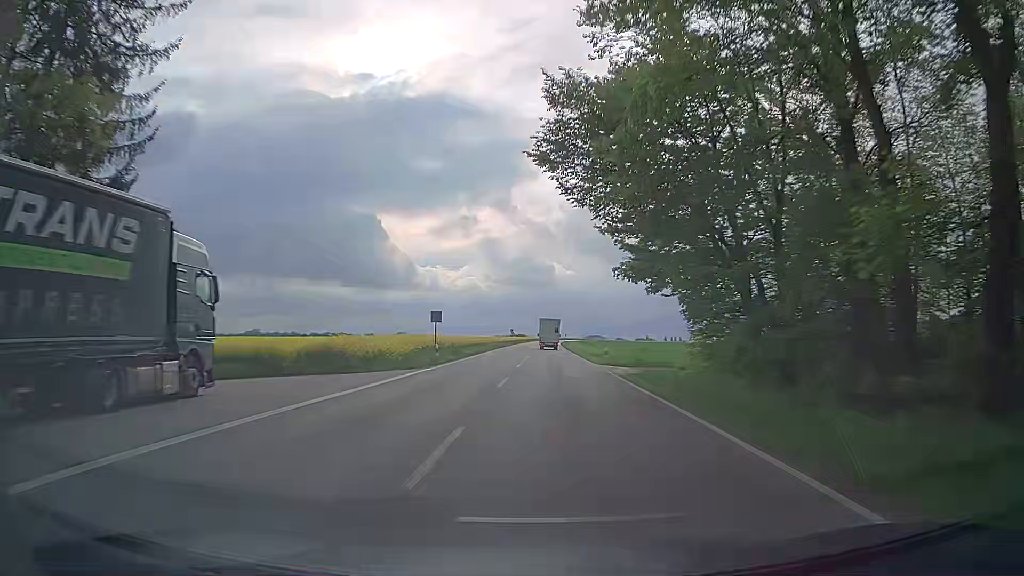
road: secondary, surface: asphalt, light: Day
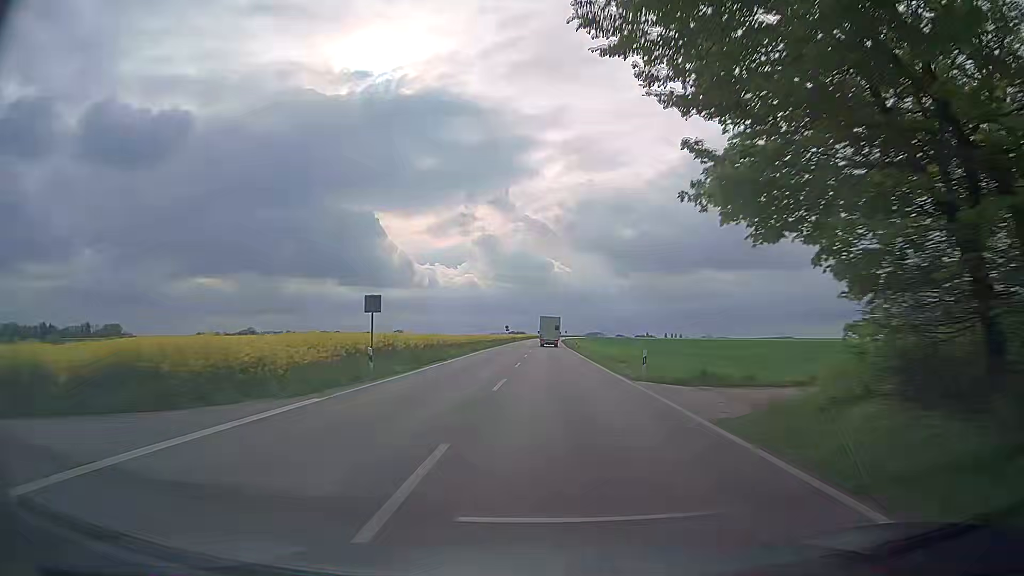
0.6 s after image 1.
(0.0, +13.7) m; 0°
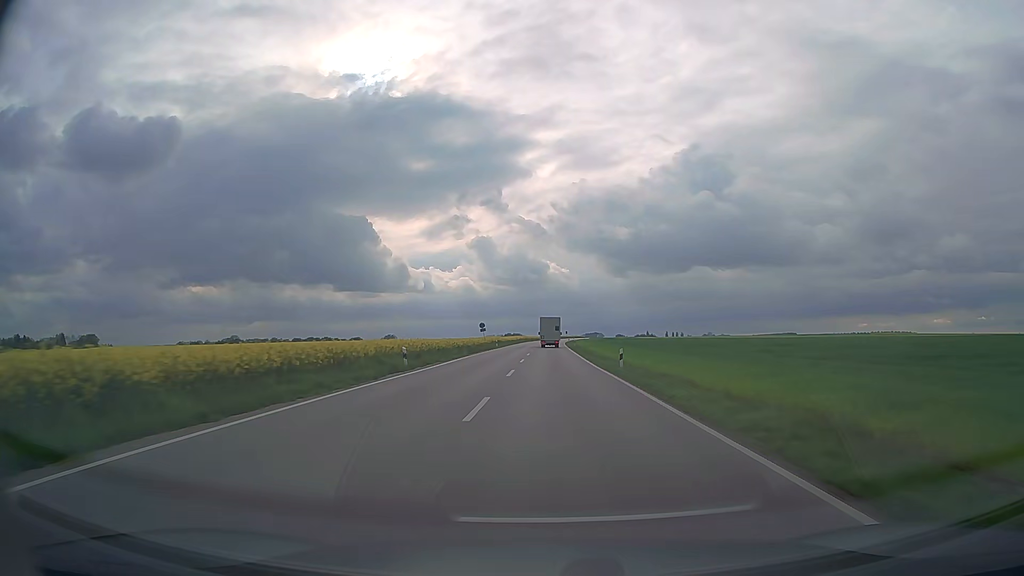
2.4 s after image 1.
(-0.1, +41.9) m; 0°
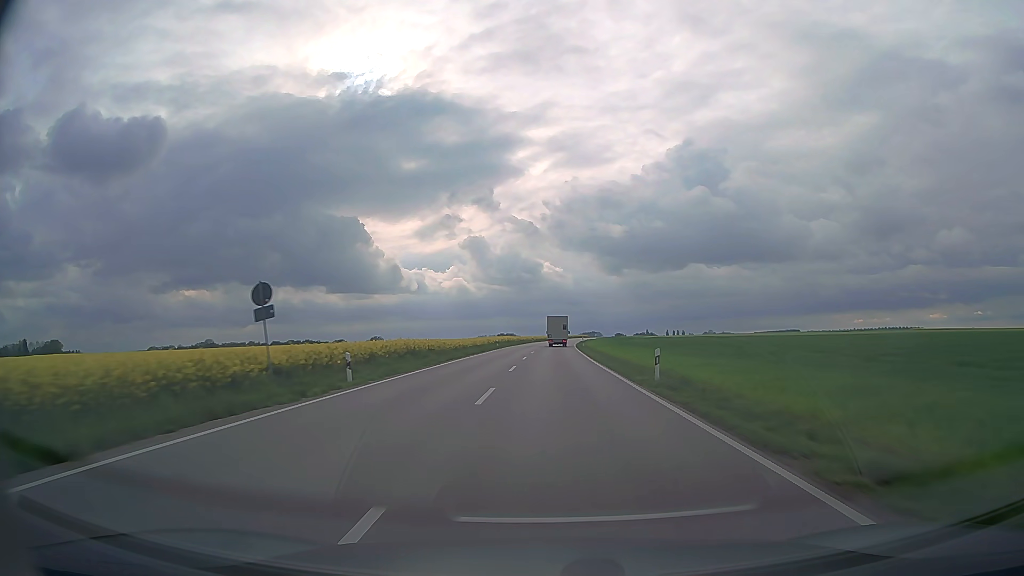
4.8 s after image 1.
(+0.1, +57.6) m; 0°
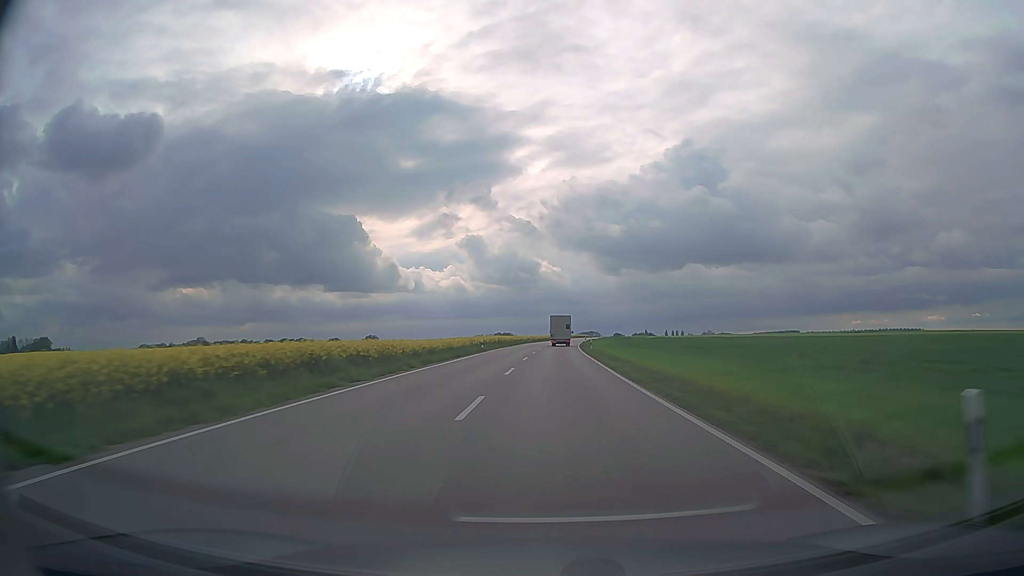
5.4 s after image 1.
(0.0, +14.7) m; 0°
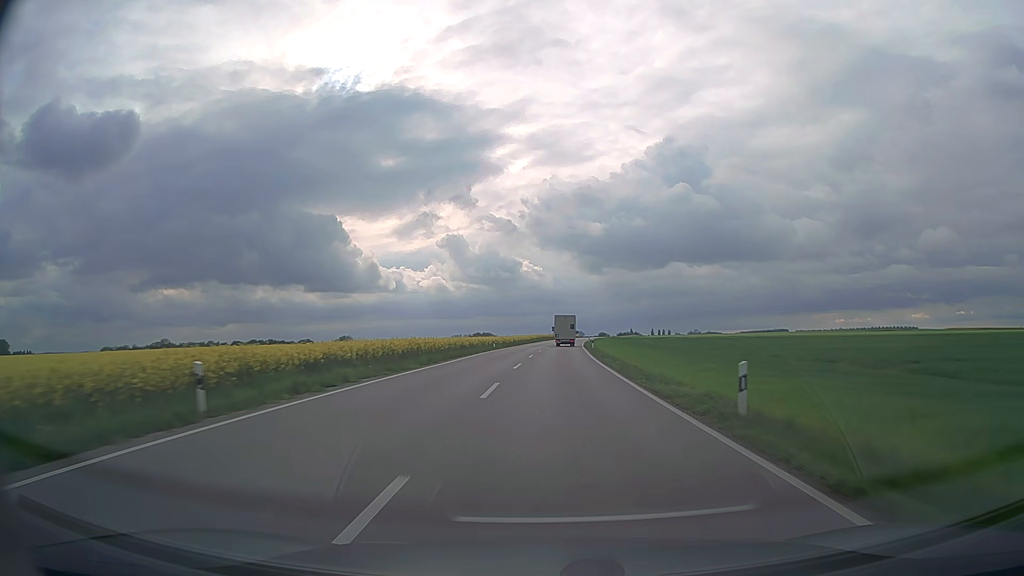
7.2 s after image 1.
(+0.4, +44.4) m; +1°
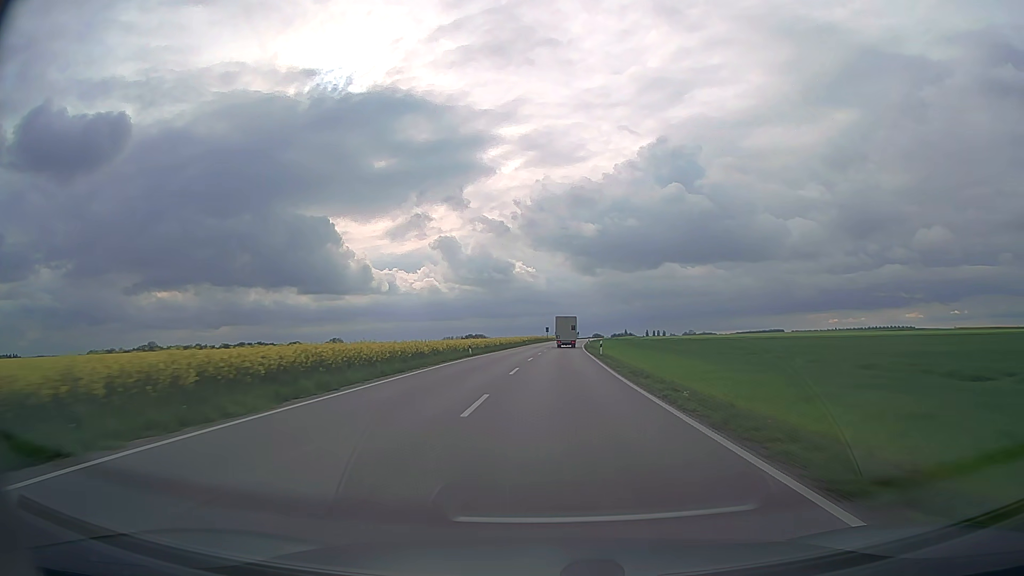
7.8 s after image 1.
(+0.1, +14.9) m; +1°
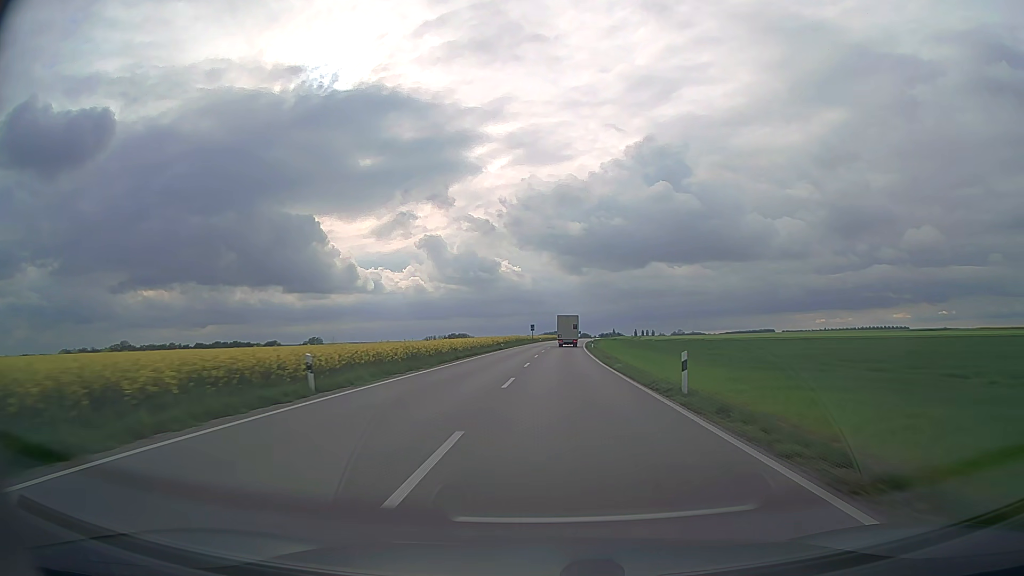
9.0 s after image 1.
(+0.3, +29.9) m; +1°
(0, +10) (0, +20) (0, +30) (+1, +40) (+1, +50) (+1, +60) (+2, +70) (+3, +80) (+3, +90) (+4, +100) m
